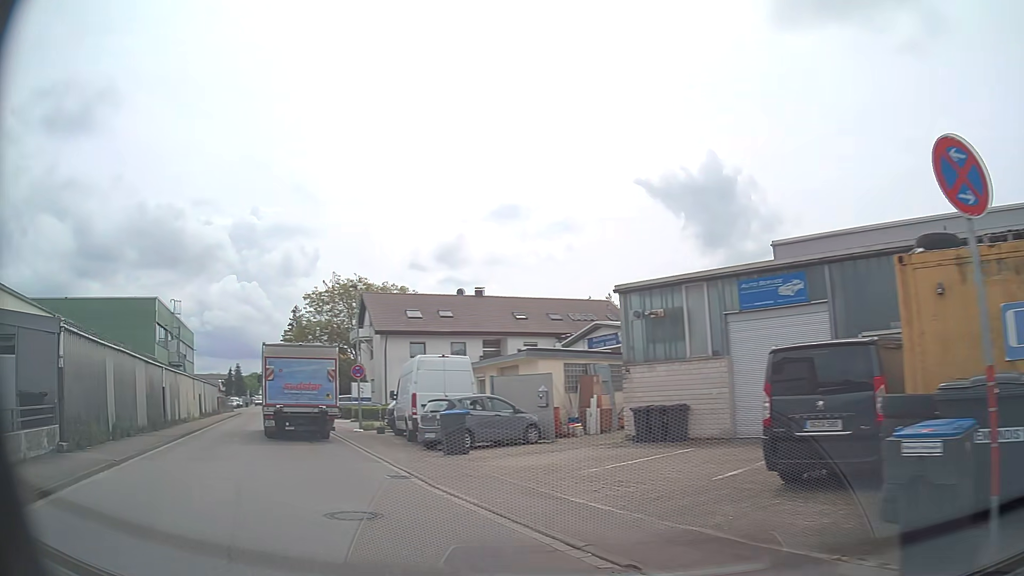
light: Day
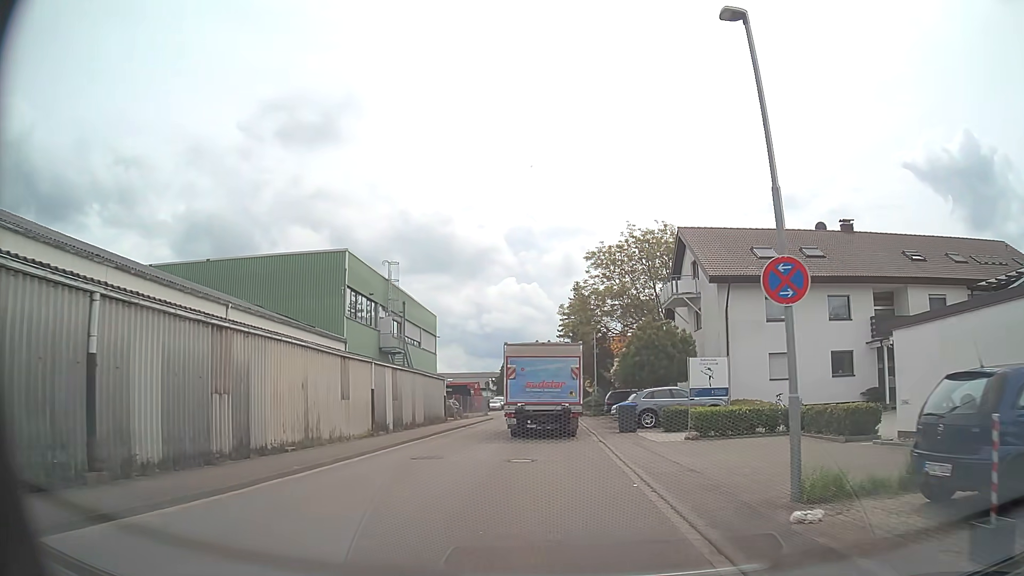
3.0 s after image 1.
(-7.3, +21.2) m; -24°
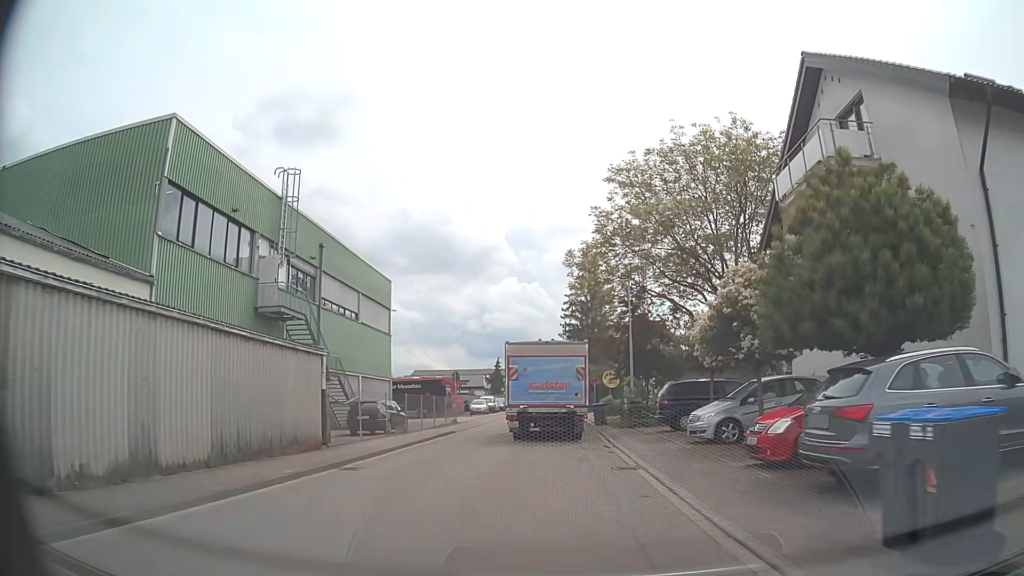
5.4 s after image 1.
(-0.2, +20.8) m; 0°
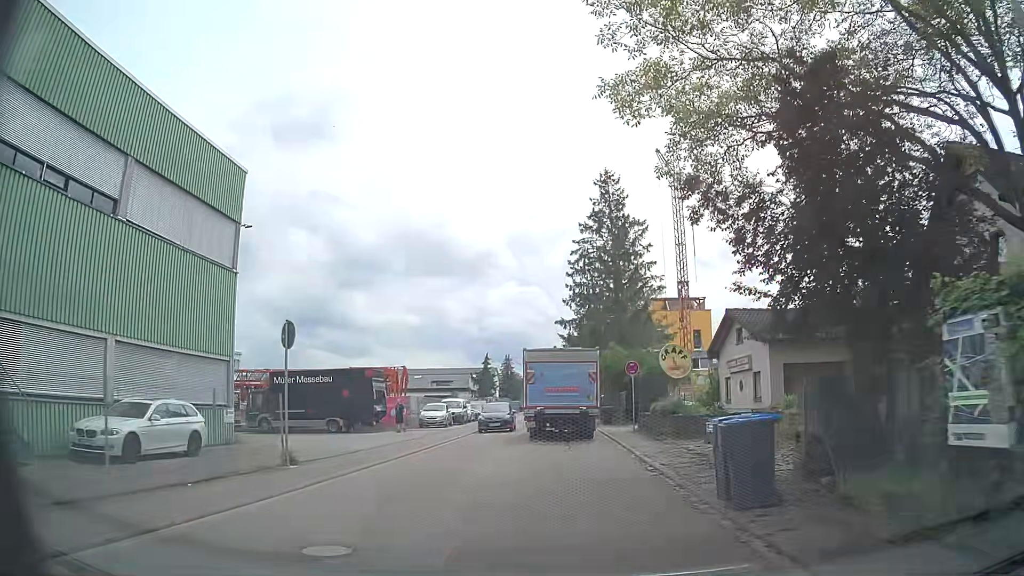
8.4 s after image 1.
(-0.3, +25.1) m; -1°
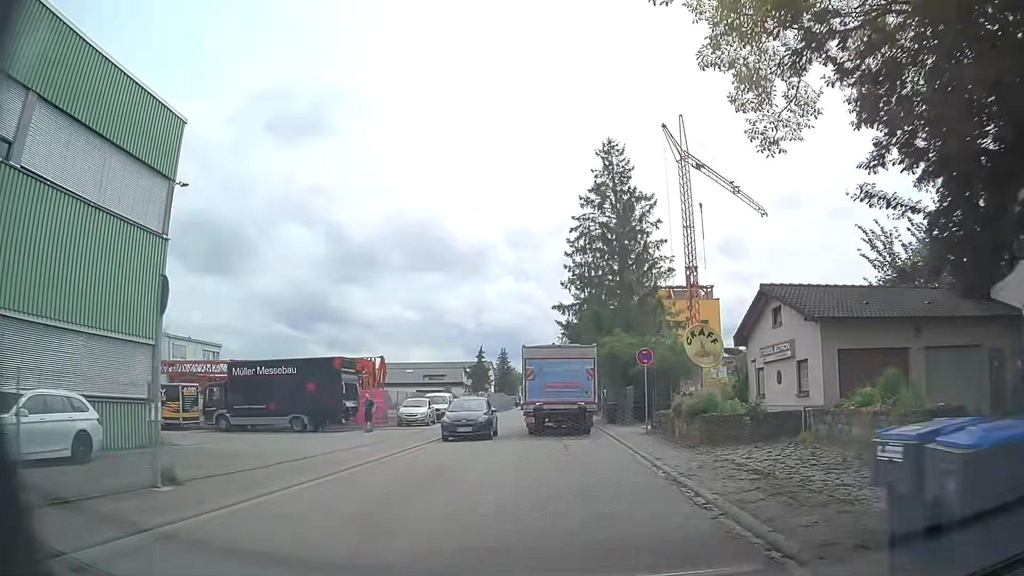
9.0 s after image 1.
(+0.1, +4.9) m; +1°
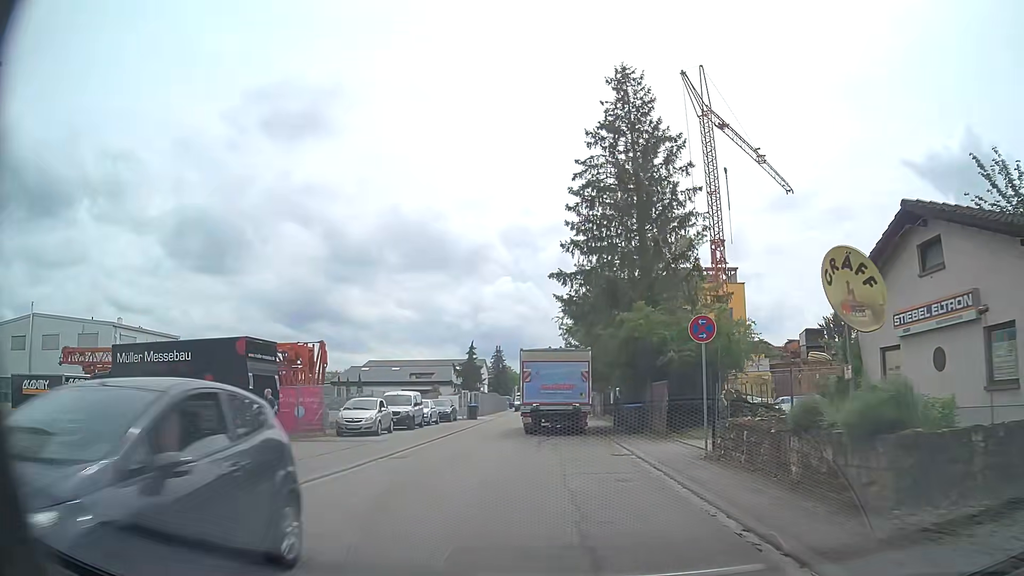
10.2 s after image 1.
(+0.1, +9.8) m; +1°
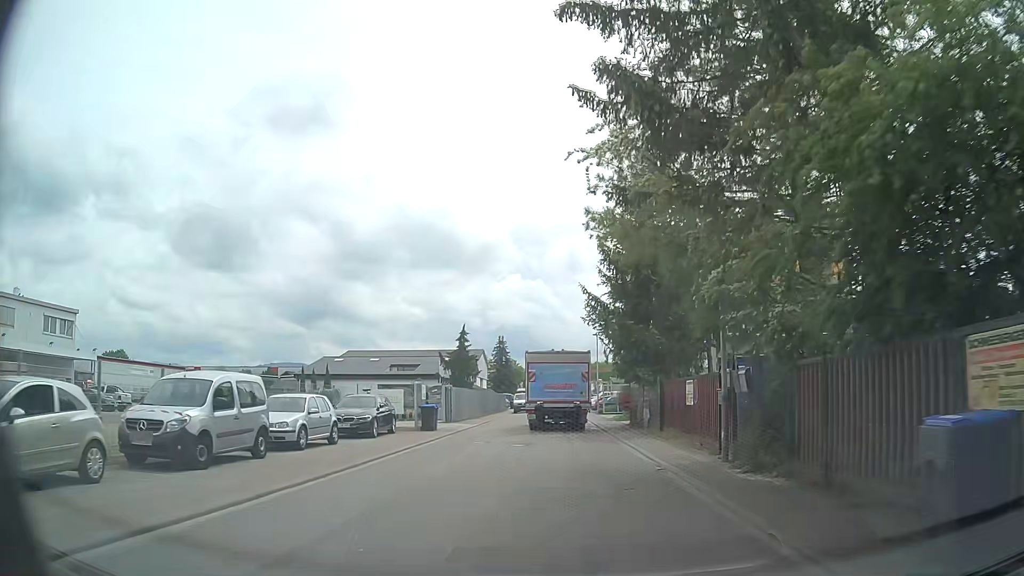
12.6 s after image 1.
(-0.2, +19.9) m; -1°
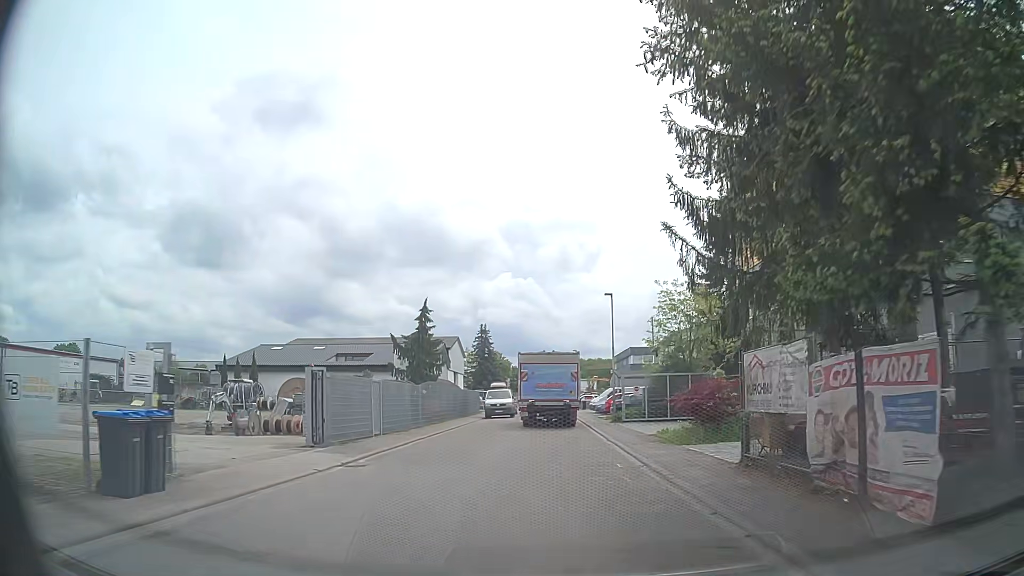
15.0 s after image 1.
(0.0, +20.4) m; +1°
(0, +10) (0, +20) (0, +30) (0, +40) (0, +50) (-1, +60) (-1, +70) (-2, +80) (-3, +90) (-4, +100) m
